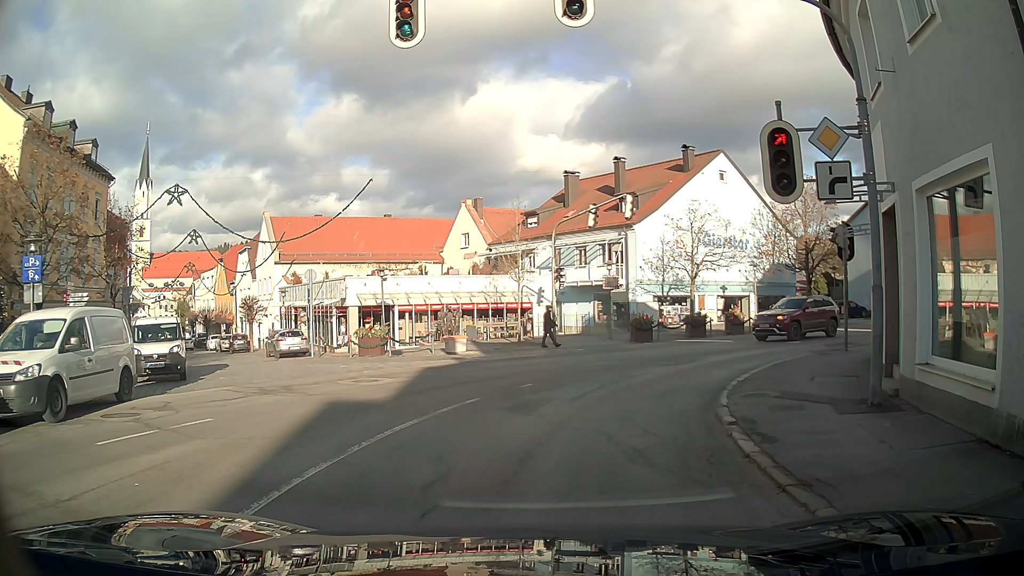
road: tertiary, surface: asphalt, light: Day
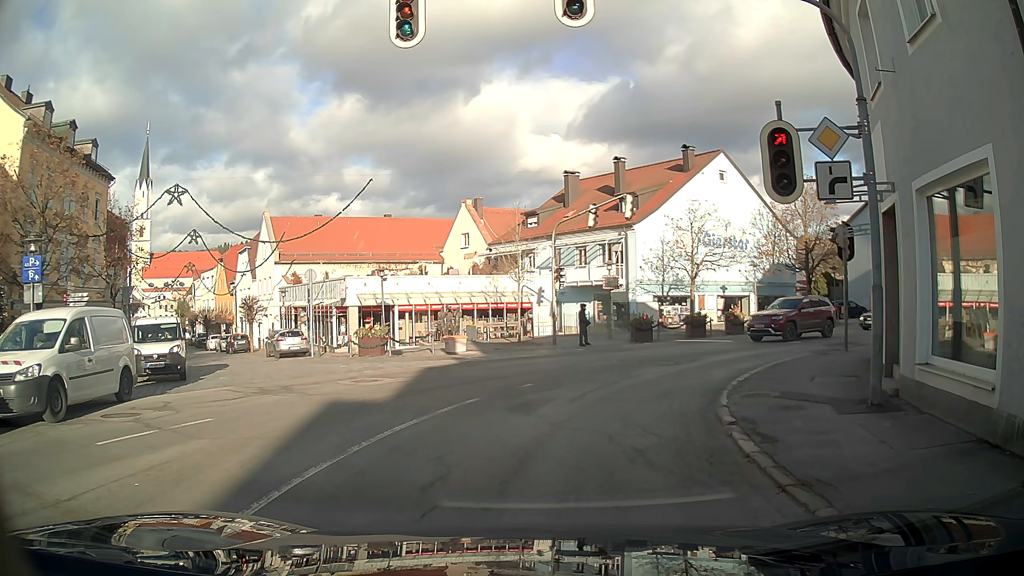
(0.0, 0.0) m; 0°
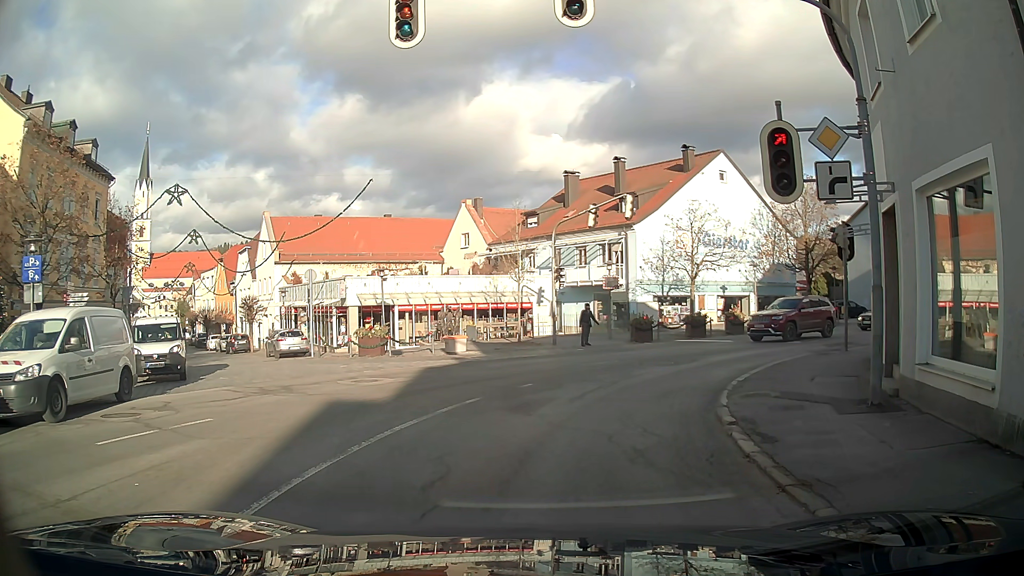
(0.0, 0.0) m; 0°
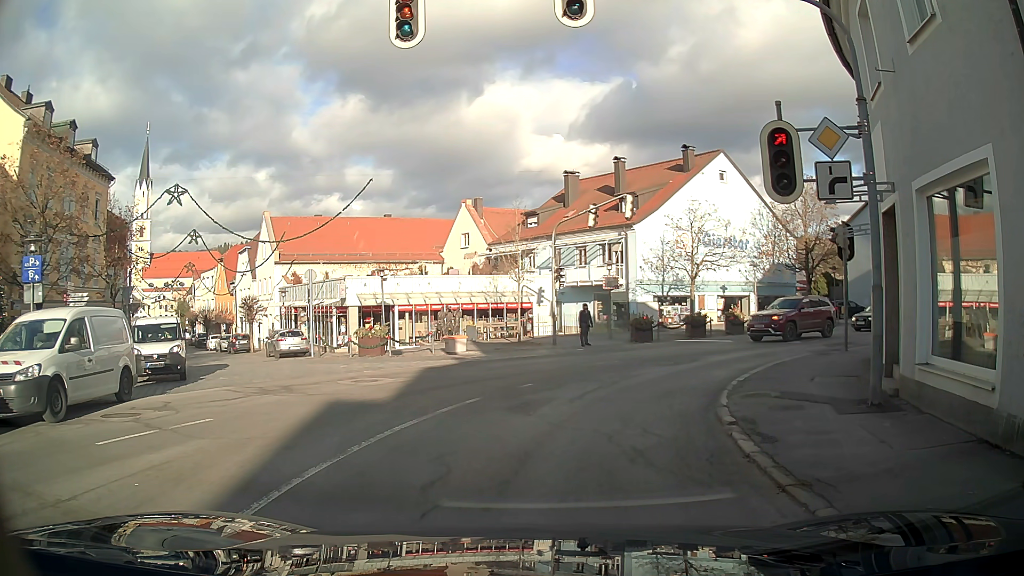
(0.0, 0.0) m; 0°
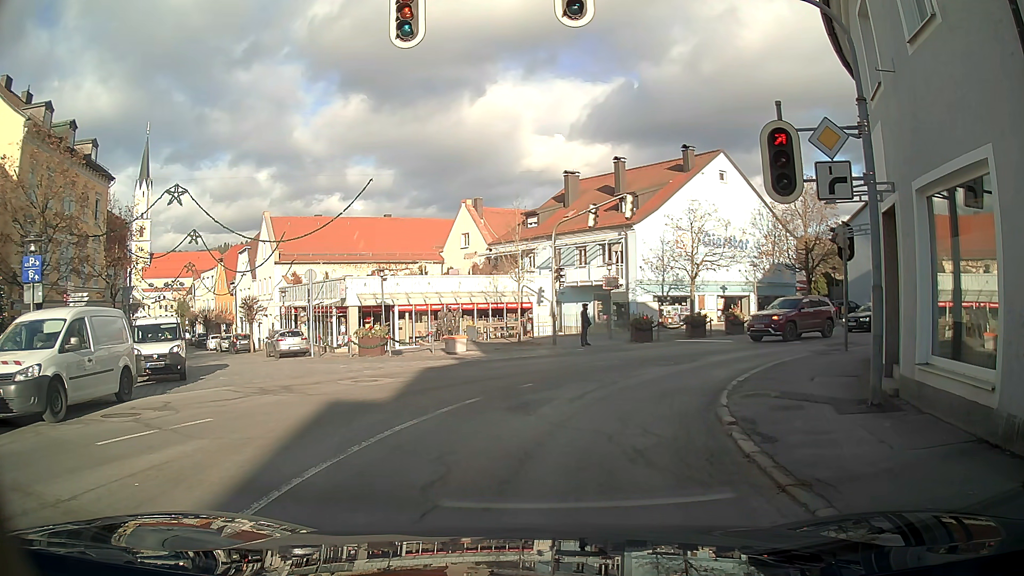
(0.0, 0.0) m; 0°
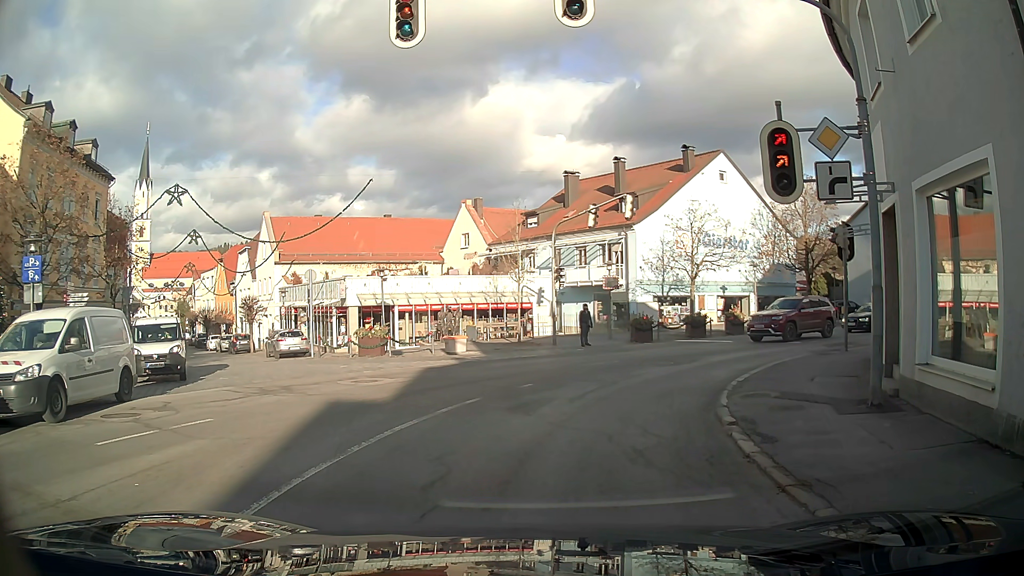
(0.0, 0.0) m; 0°
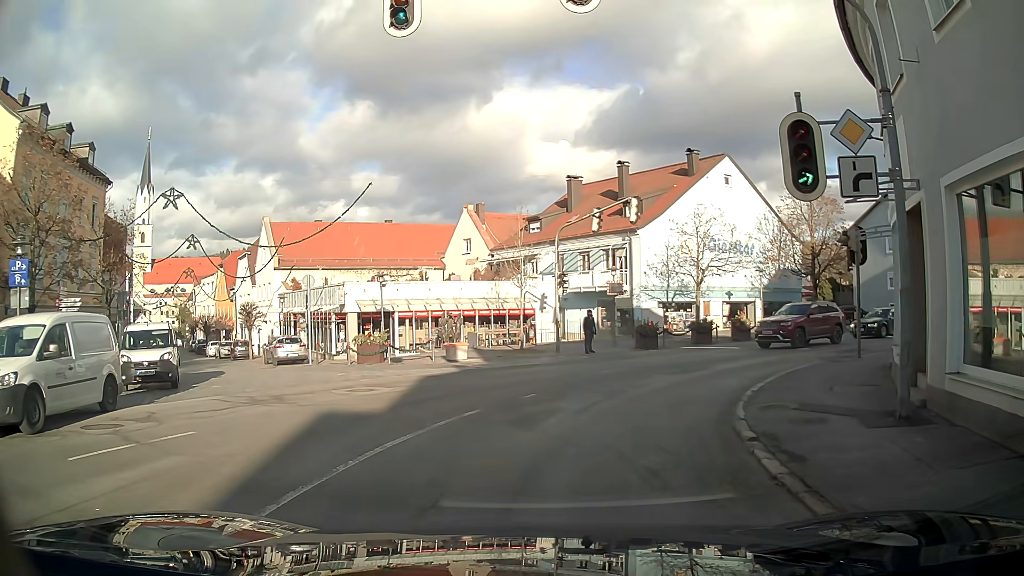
(0.0, +0.7) m; -2°
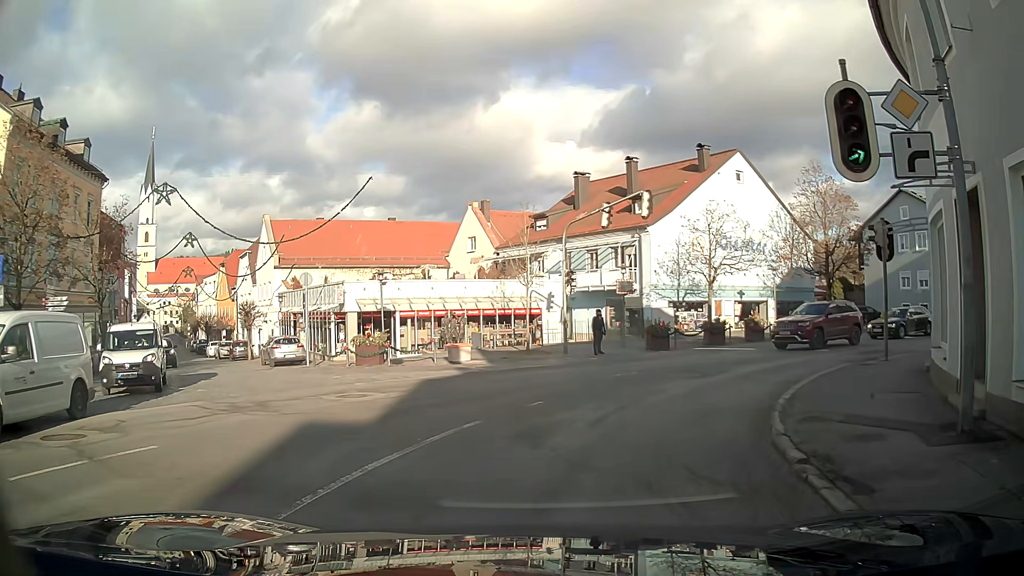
(0.0, +1.3) m; +1°
